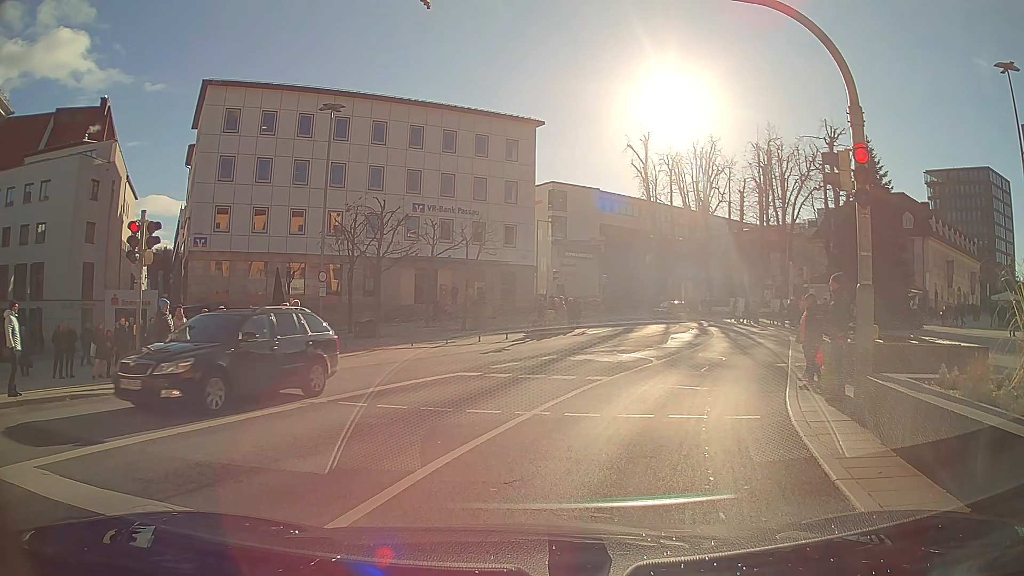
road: primary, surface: asphalt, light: Day
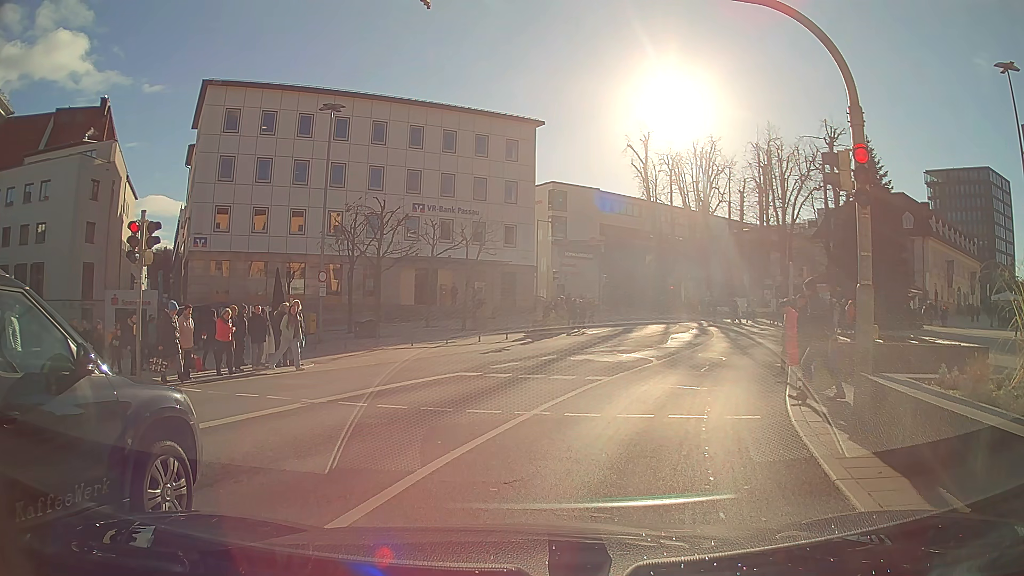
(0.0, 0.0) m; 0°
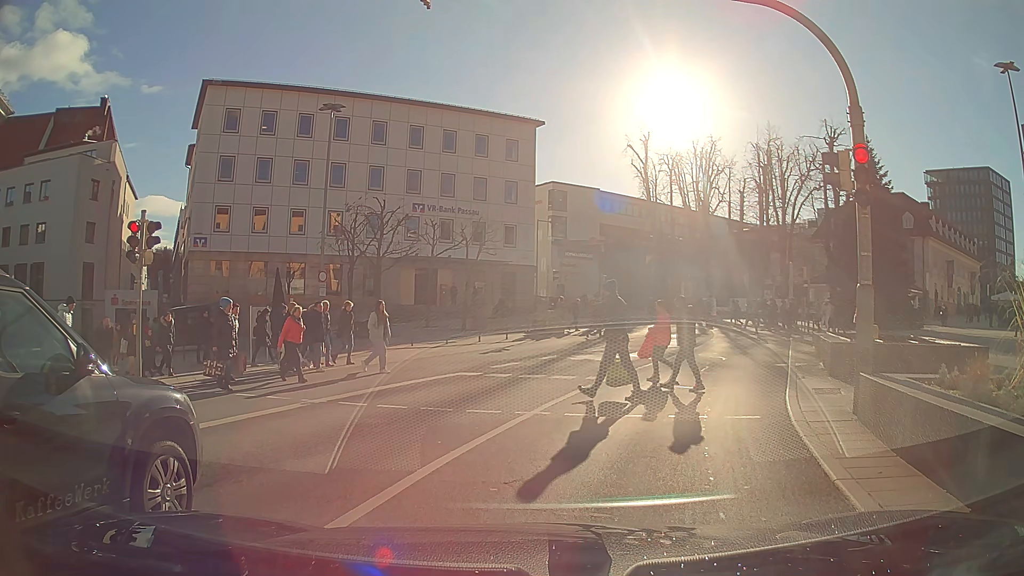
(0.0, 0.0) m; 0°
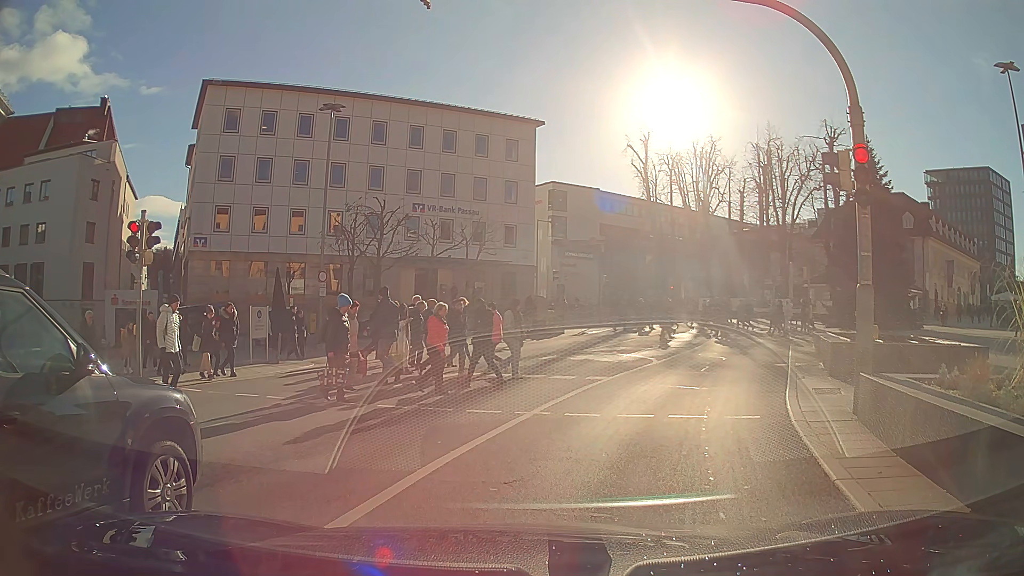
(0.0, 0.0) m; 0°
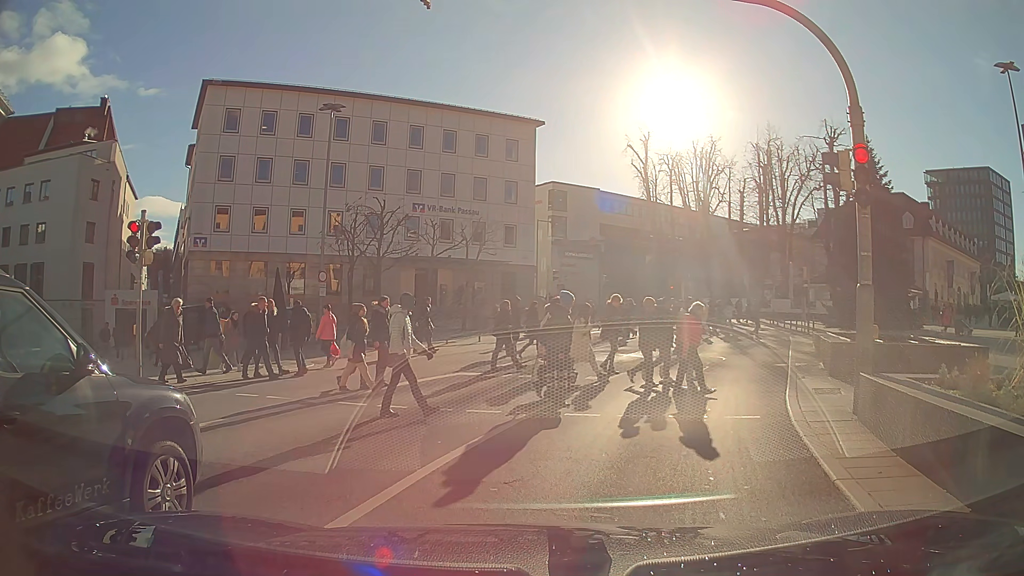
(0.0, 0.0) m; 0°
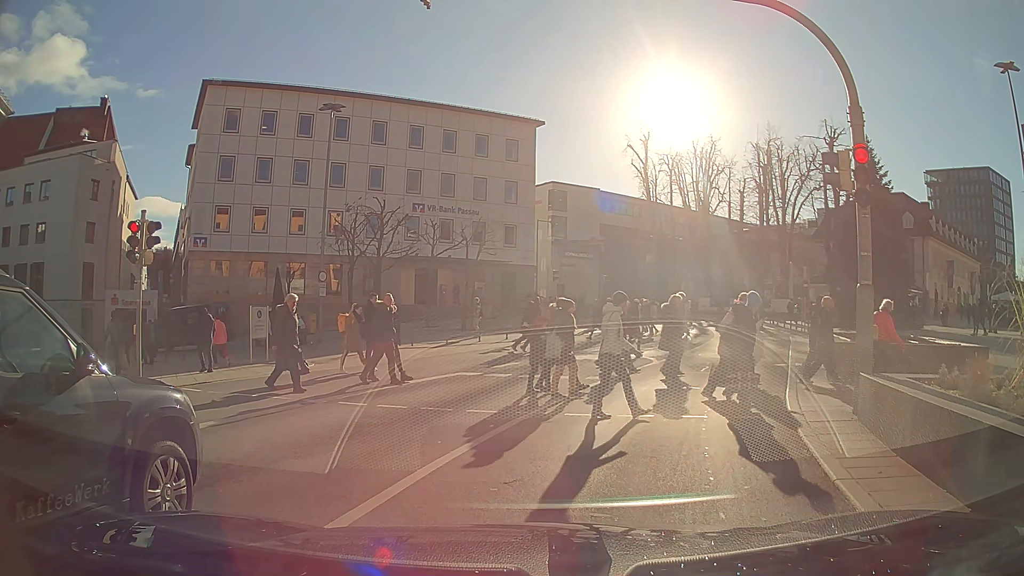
(0.0, 0.0) m; 0°
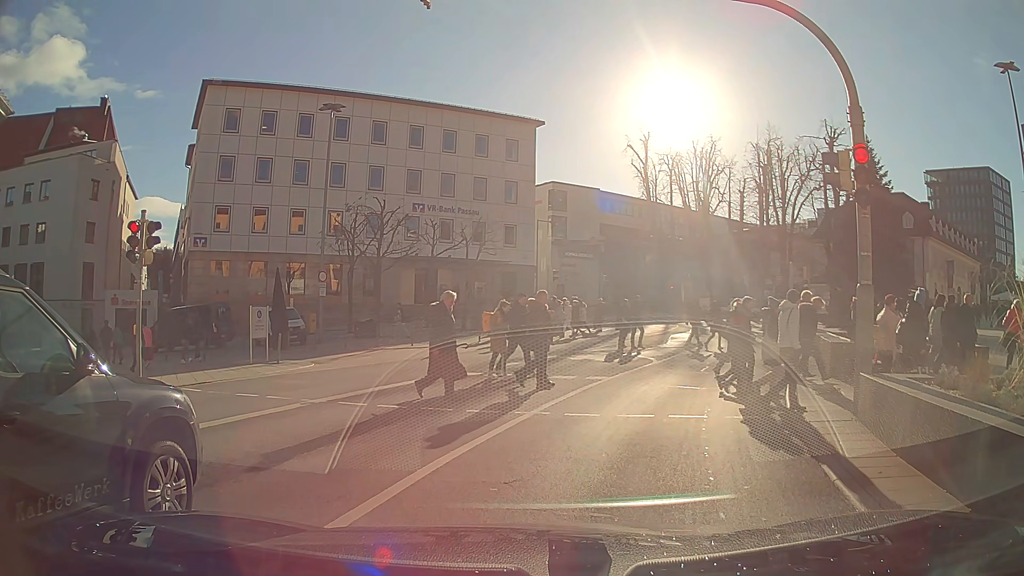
(0.0, 0.0) m; 0°
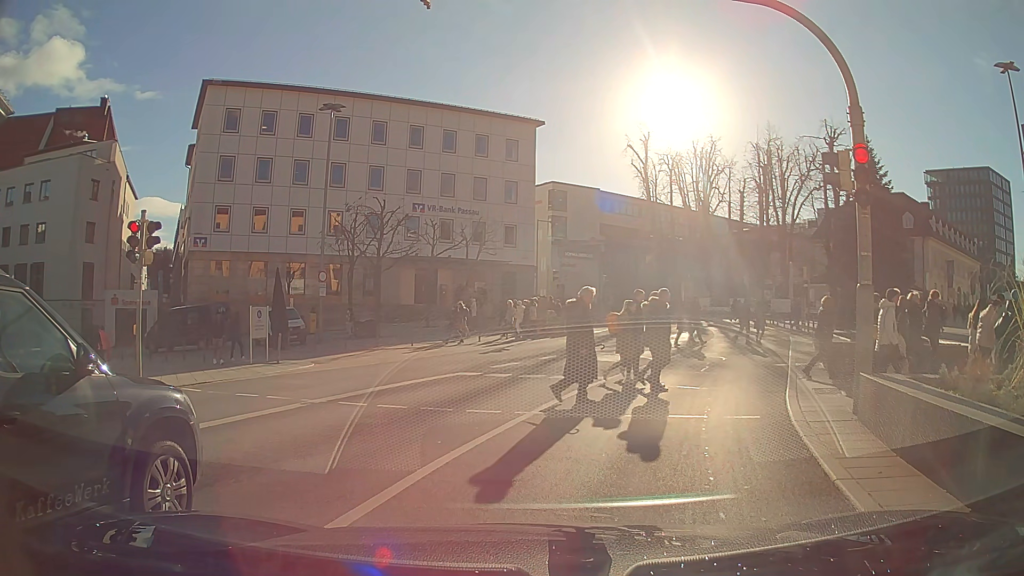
(0.0, 0.0) m; 0°
(+2, +10) (+6, +19) (+9, +28) (+12, +38) (+12, +48) (+10, +58) (+5, +67) (+1, +75) (-4, +84) (-9, +93) m
